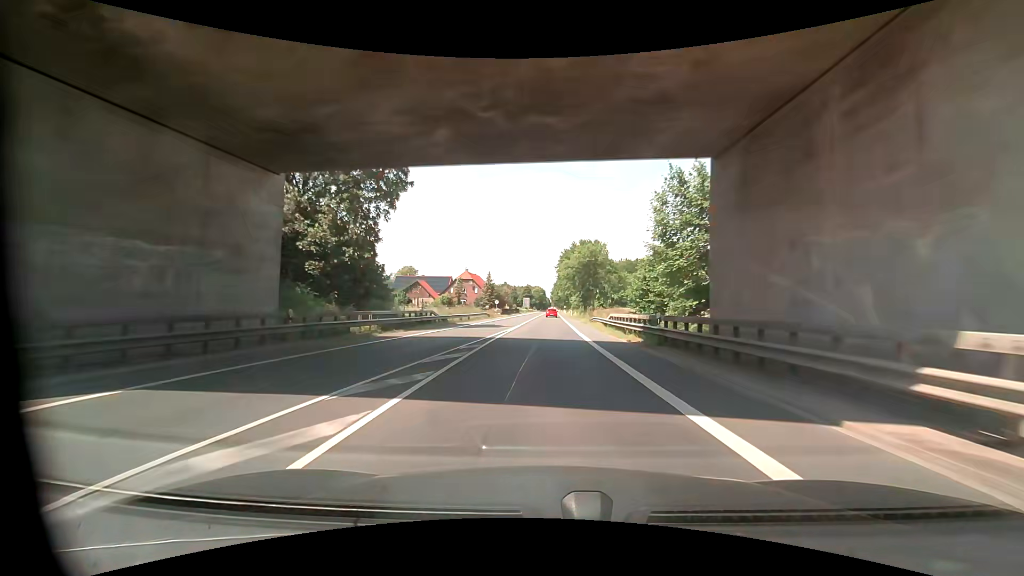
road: primary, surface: asphalt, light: Day
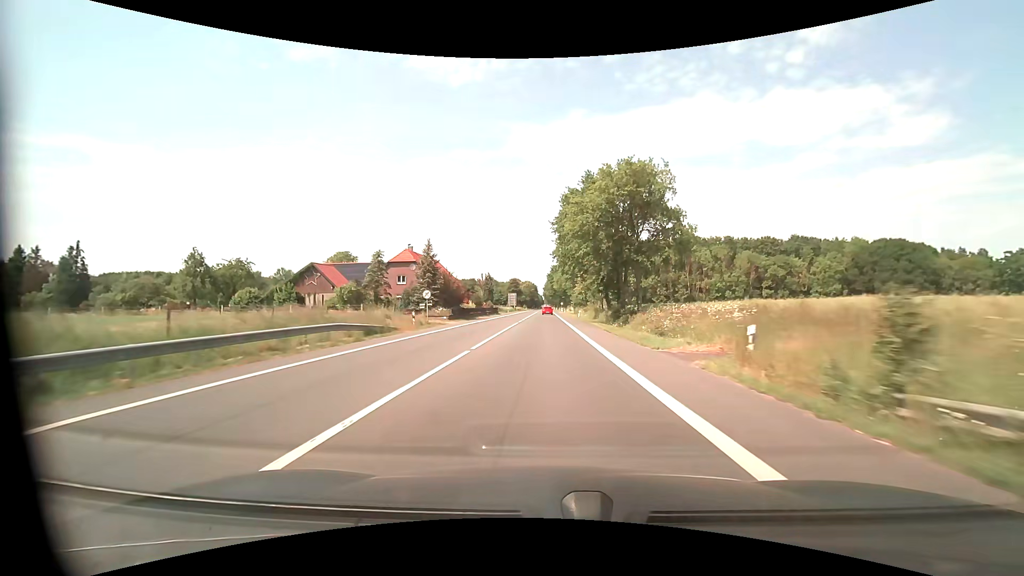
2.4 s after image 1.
(+0.7, +45.5) m; +1°
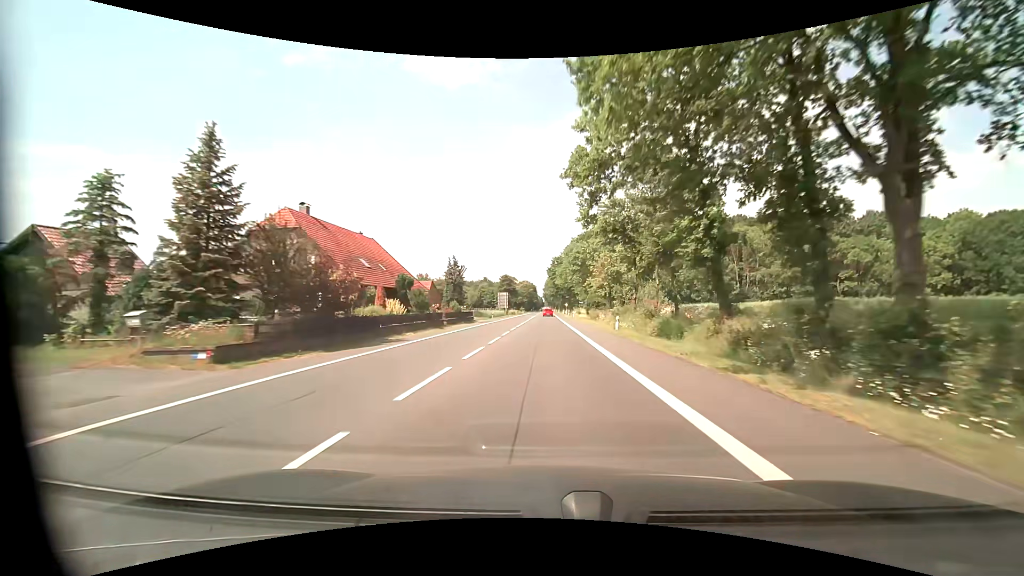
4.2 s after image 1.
(-0.1, +34.7) m; 0°
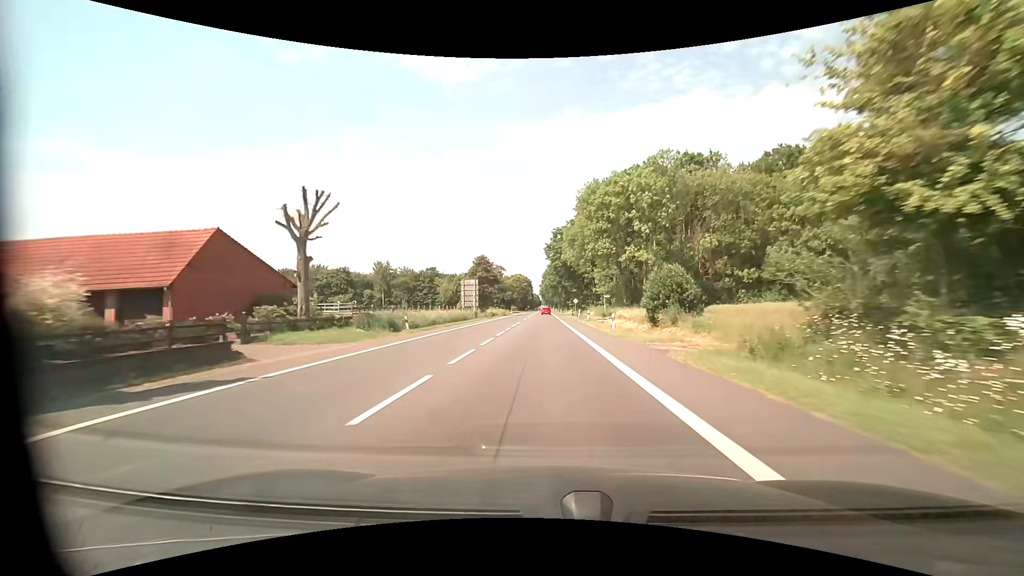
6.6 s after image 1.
(+0.2, +50.0) m; 0°
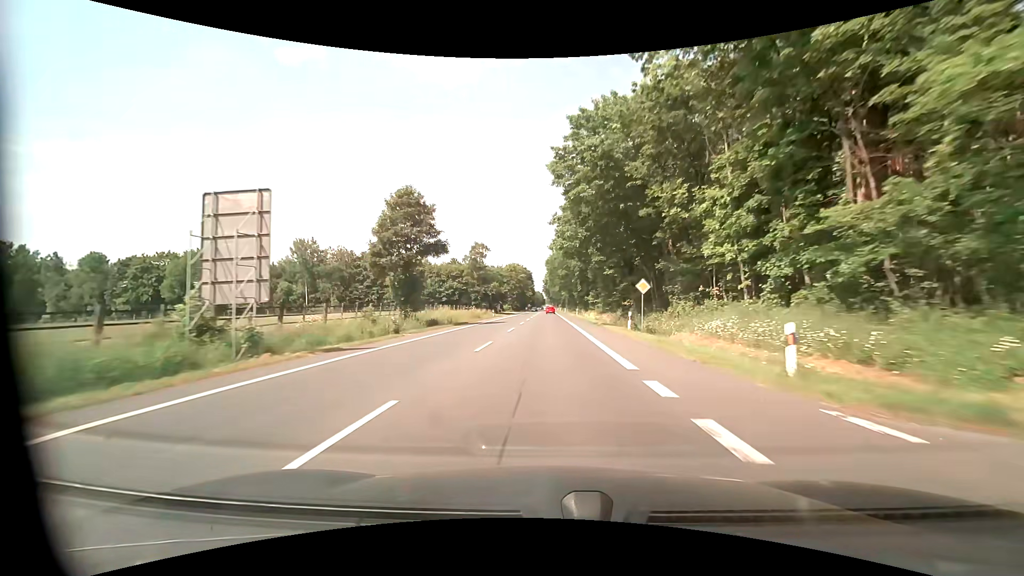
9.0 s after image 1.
(-0.1, +54.3) m; 0°
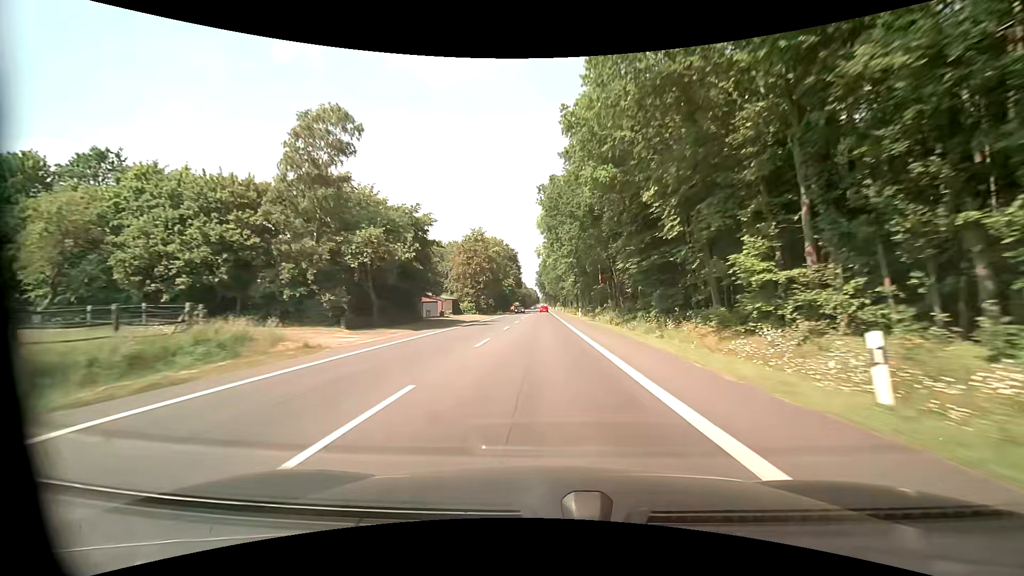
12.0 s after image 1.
(+0.3, +71.1) m; +1°
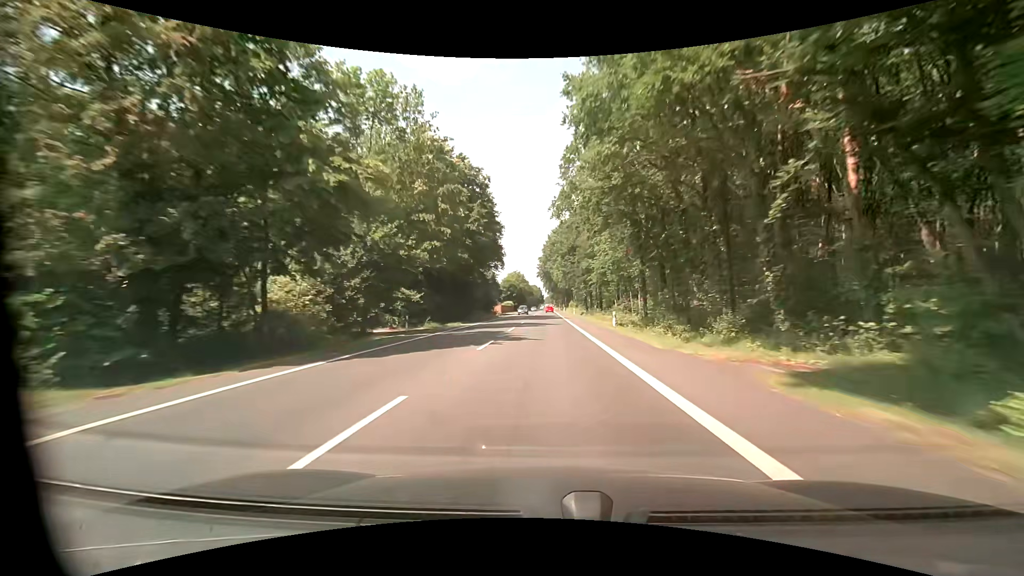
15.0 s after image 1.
(-0.5, +73.1) m; -1°
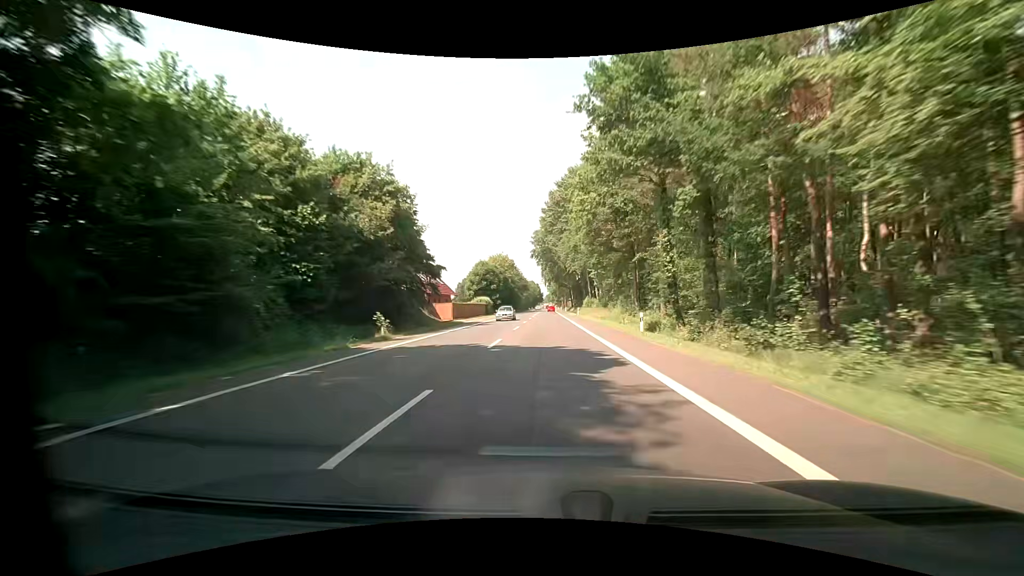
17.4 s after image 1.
(+0.7, +59.5) m; +1°
(0, +10) (0, +20) (0, +30) (0, +40) (0, +50) (0, +60) (0, +70) (0, +80) (0, +90) (0, +100) m
